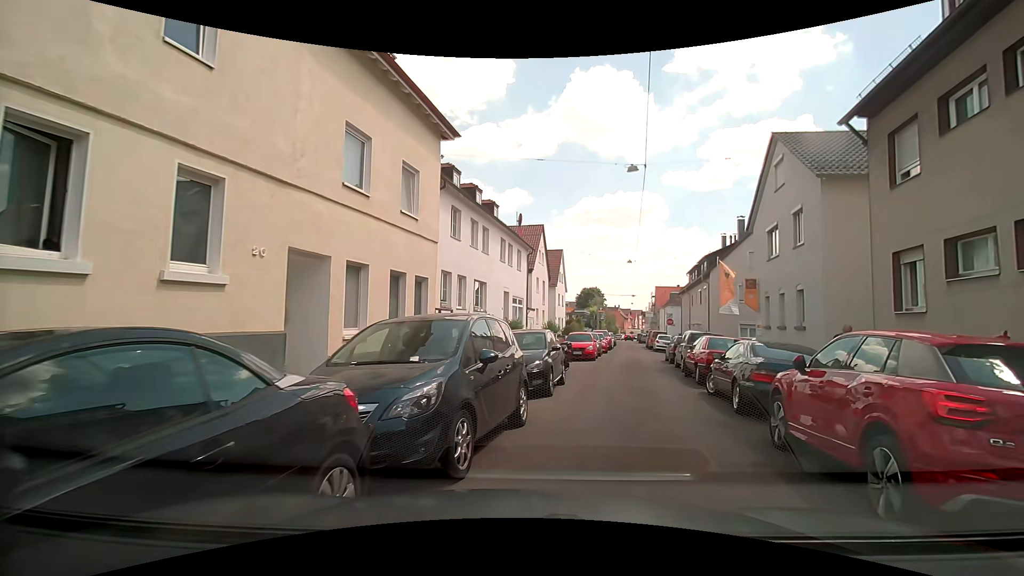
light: Day
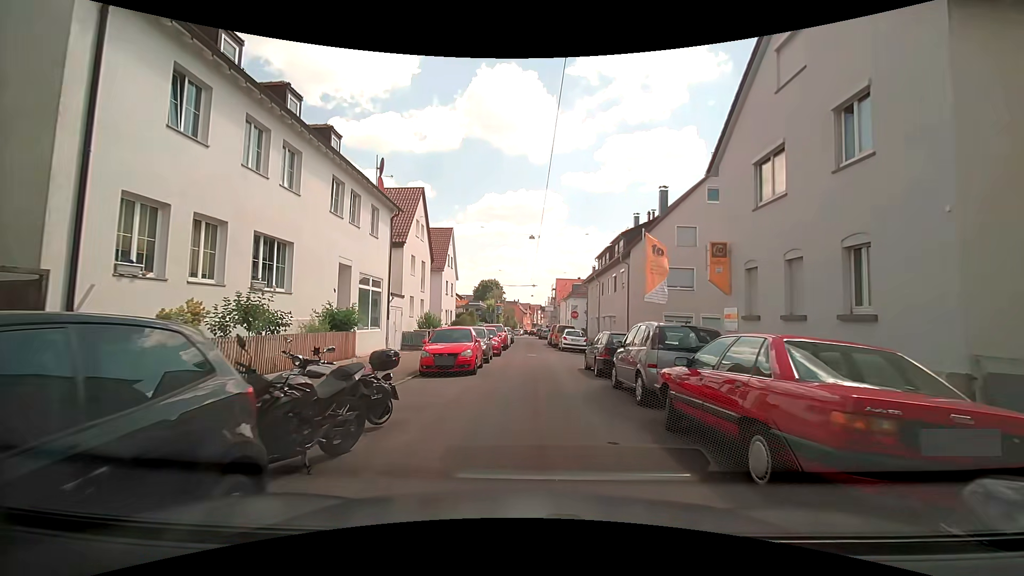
(+1.6, +10.7) m; +10°
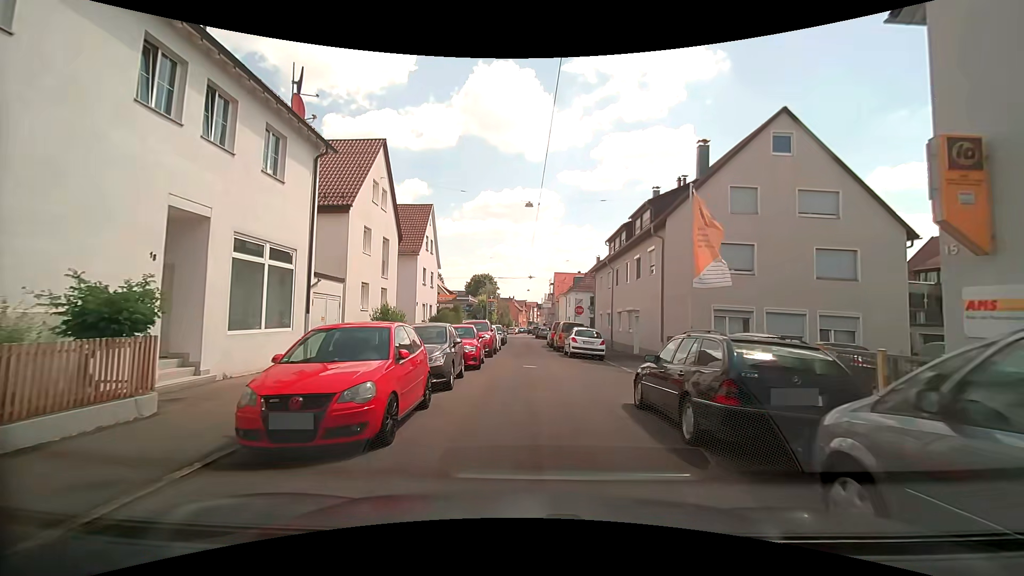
(0.0, +9.0) m; +1°
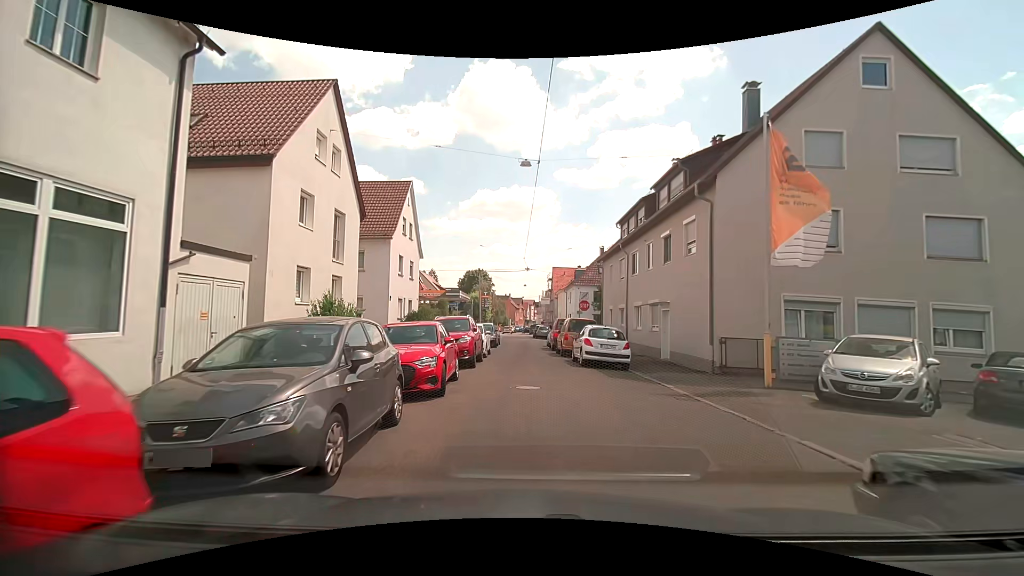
(0.0, +6.5) m; -1°
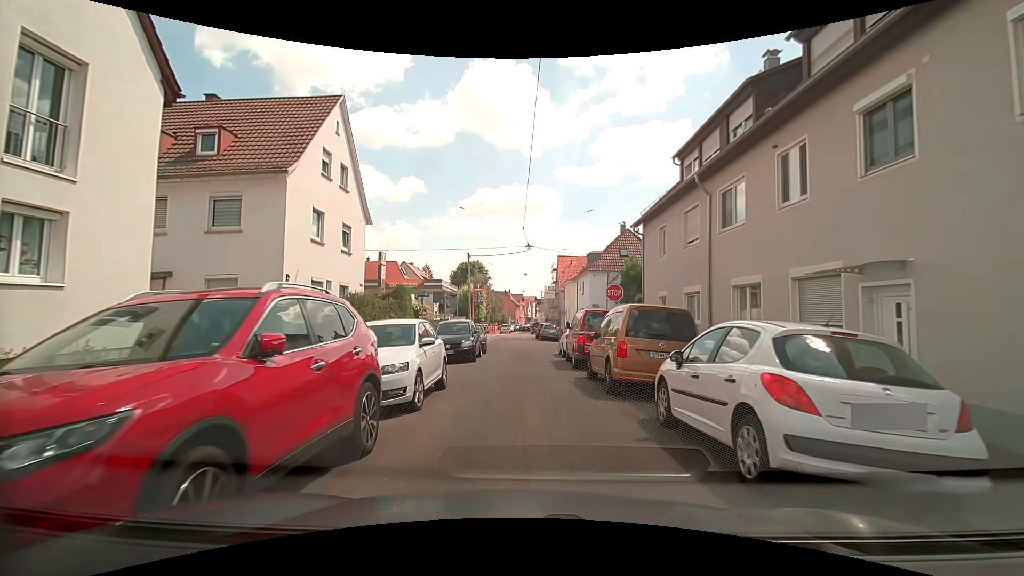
(+0.2, +13.3) m; +2°
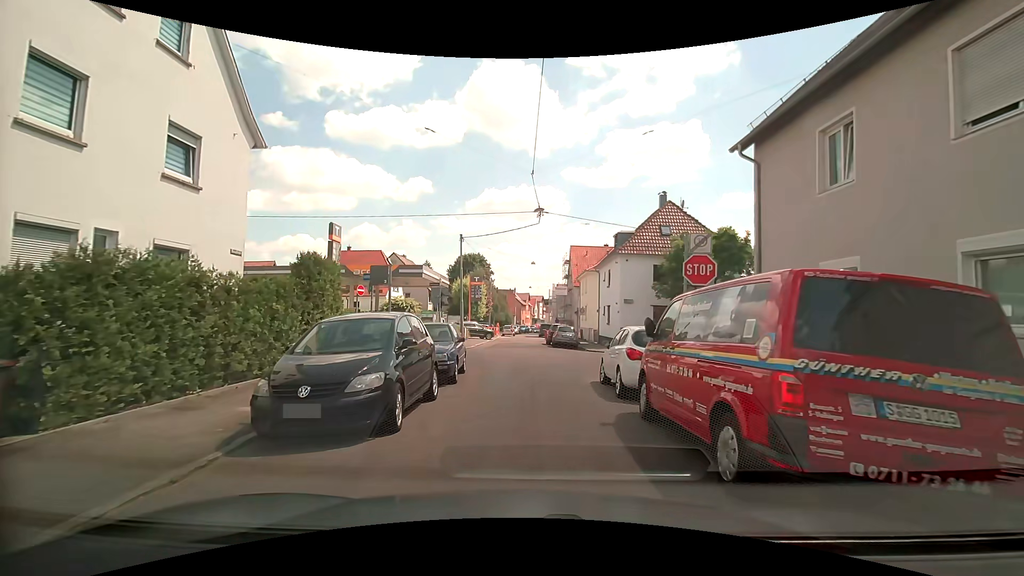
(-0.5, +11.6) m; -2°
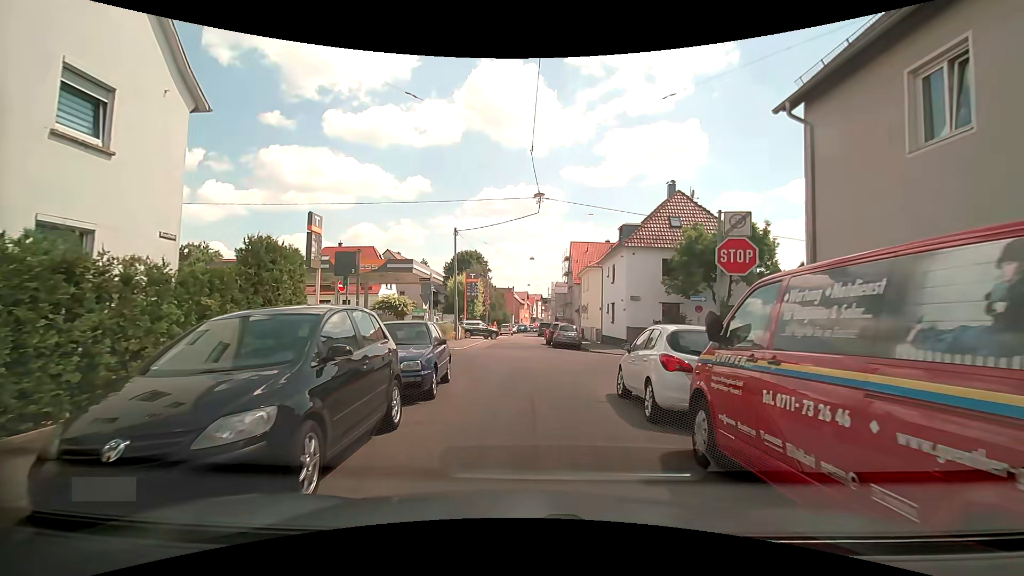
(0.0, +2.6) m; -2°
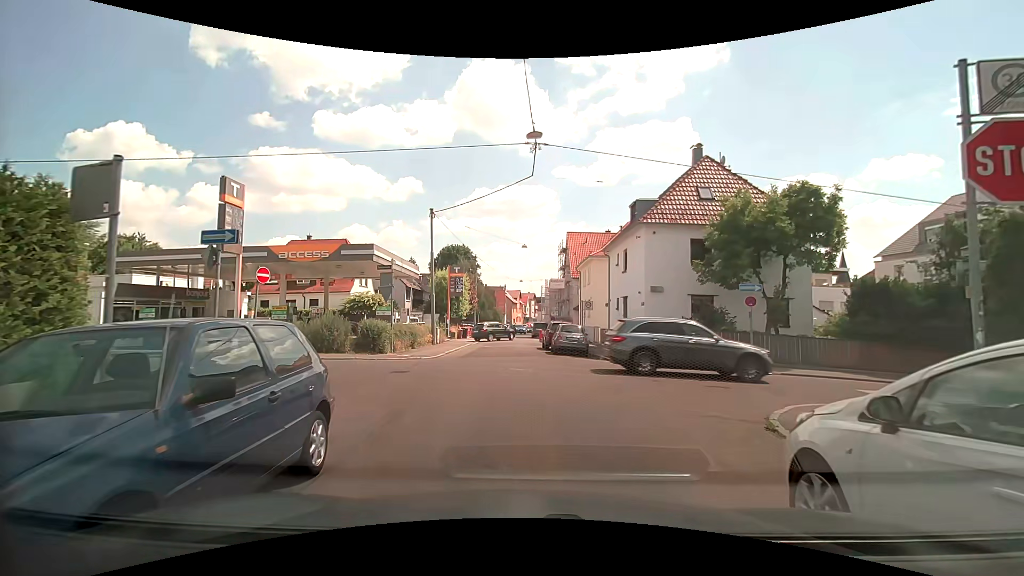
(+0.2, +6.8) m; +3°
